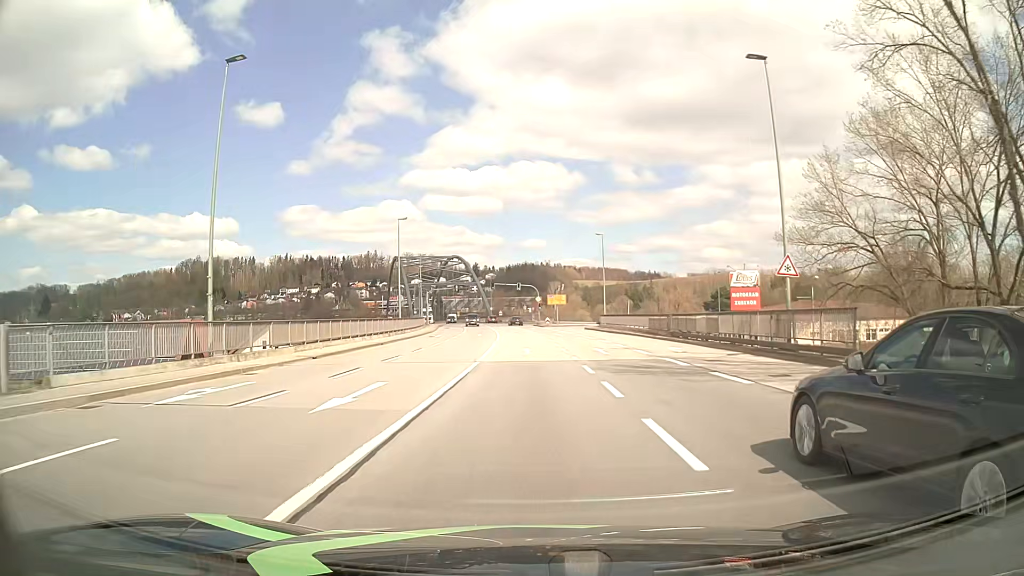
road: primary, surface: asphalt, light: Day
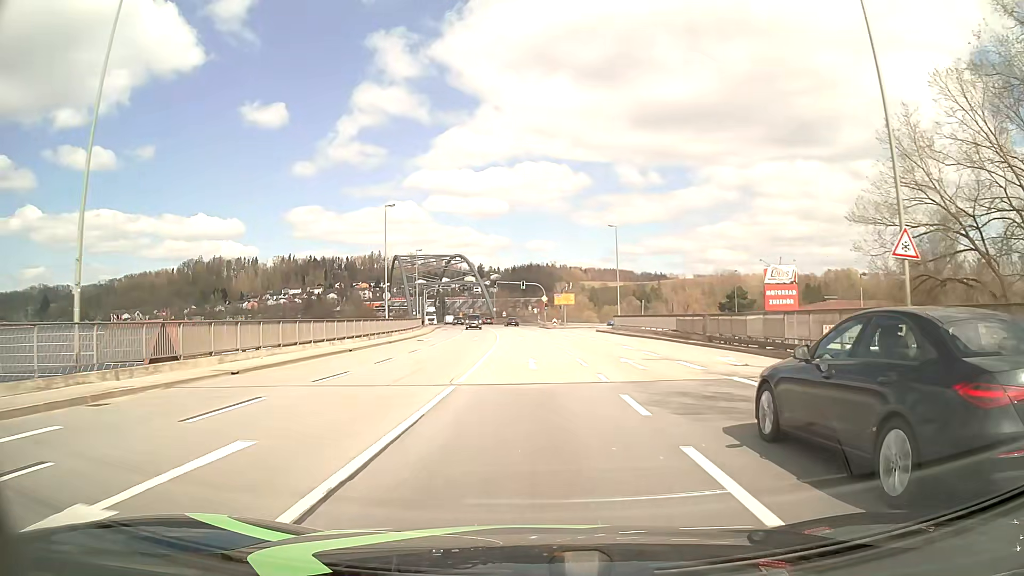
(0.0, +7.5) m; 0°
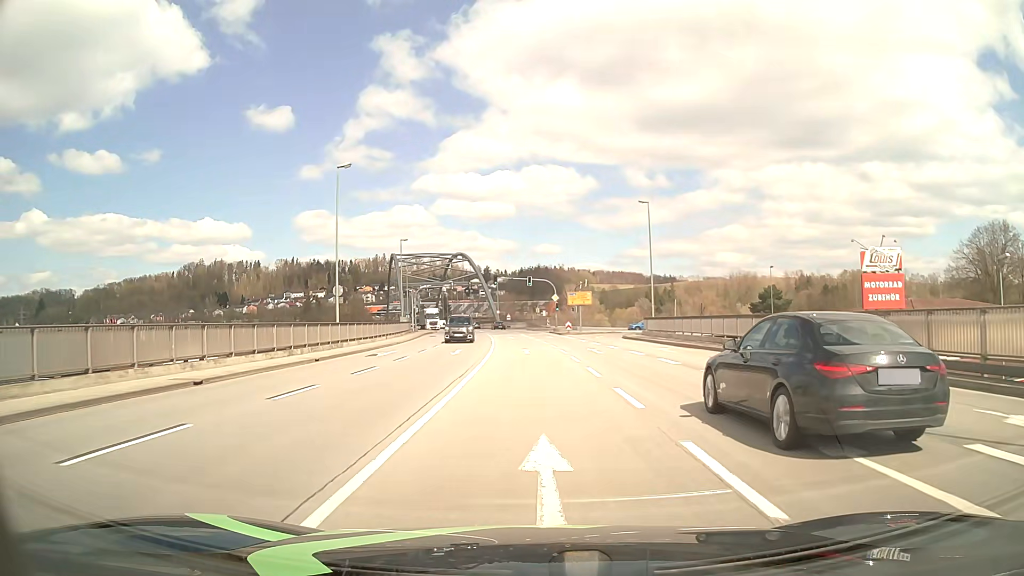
(-0.1, +15.0) m; -1°
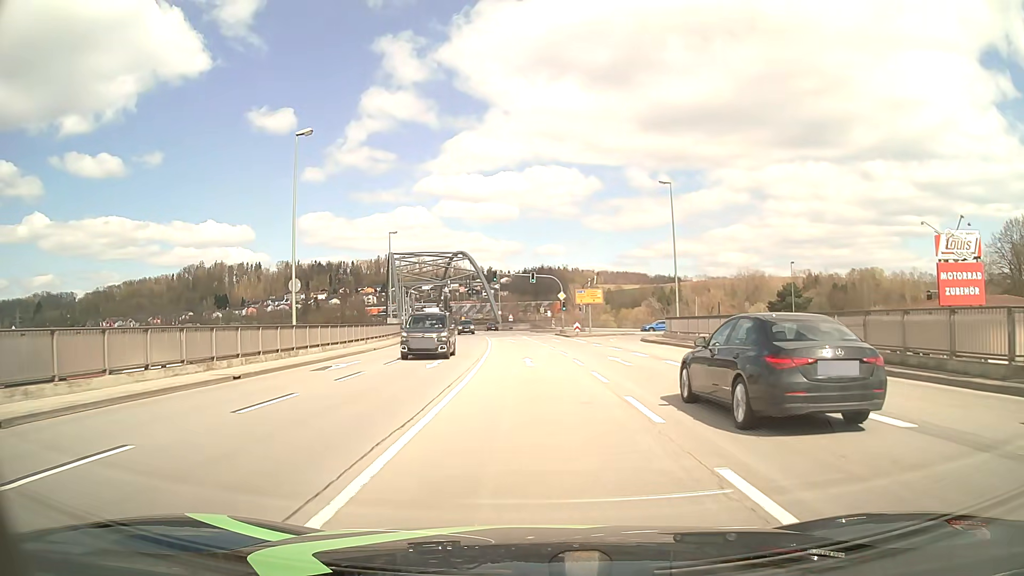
(0.0, +7.5) m; 0°
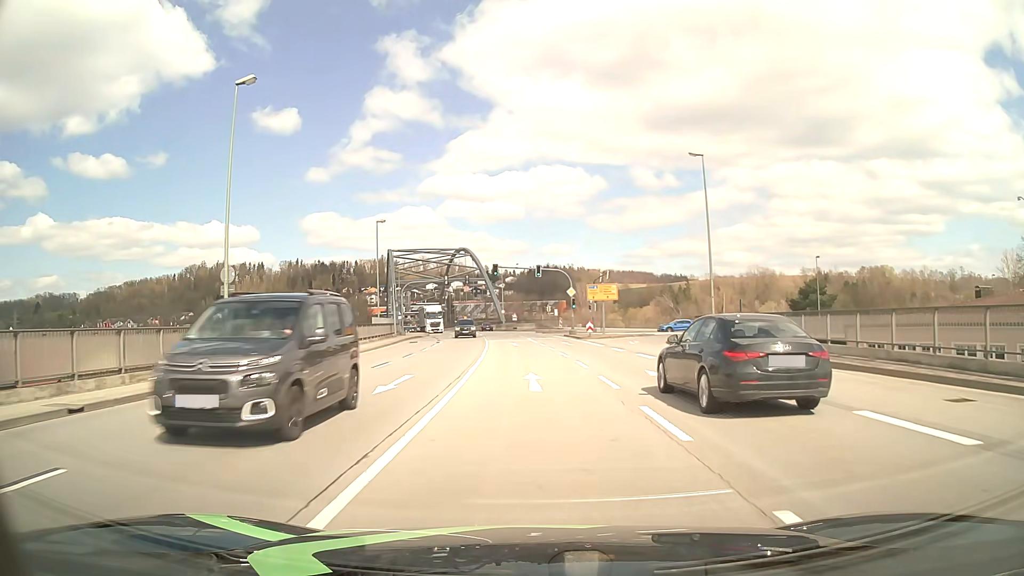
(0.0, +7.5) m; 0°
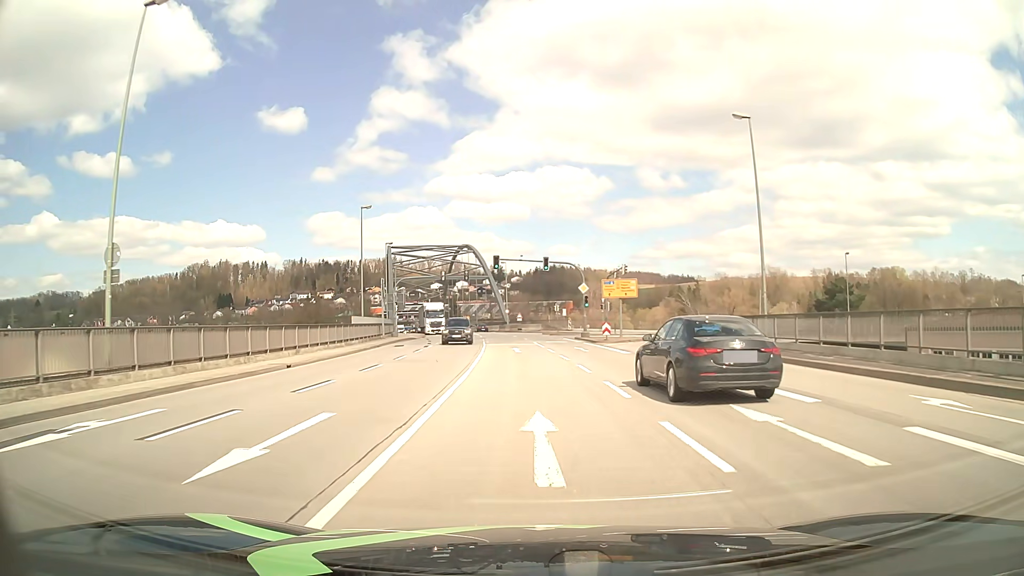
(-0.1, +7.5) m; -1°
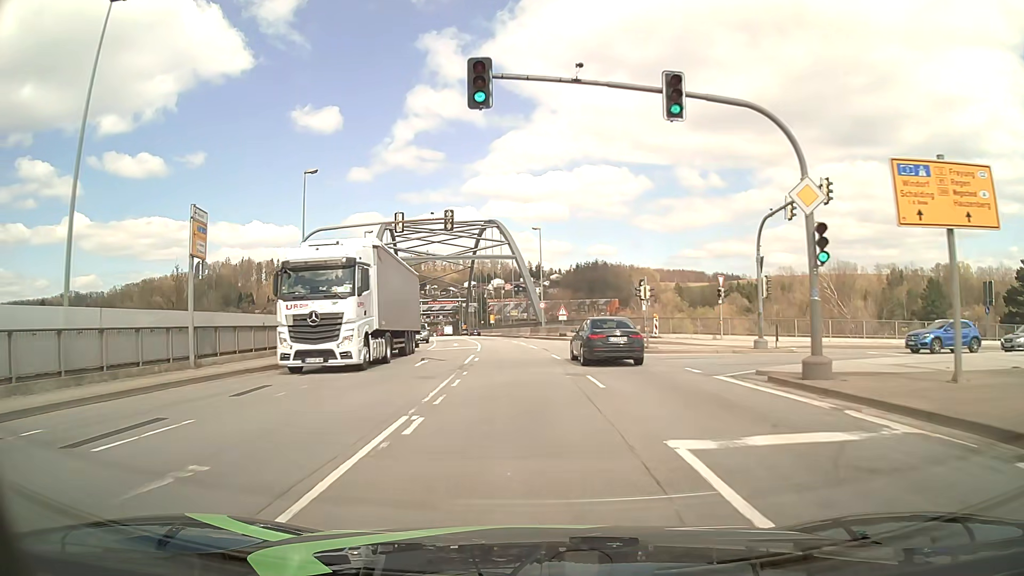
(-0.9, +37.1) m; -3°
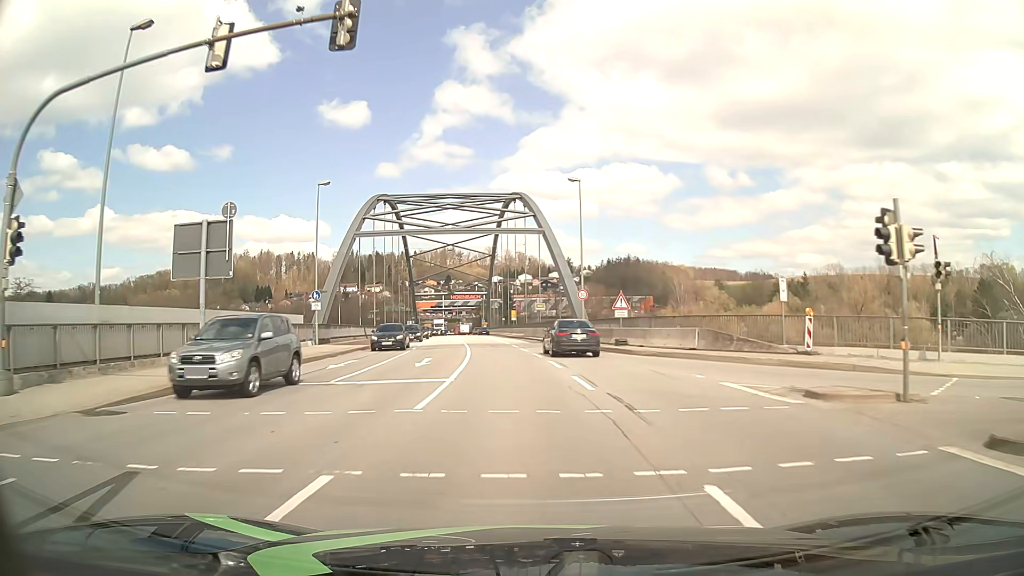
(-0.4, +21.5) m; -2°
